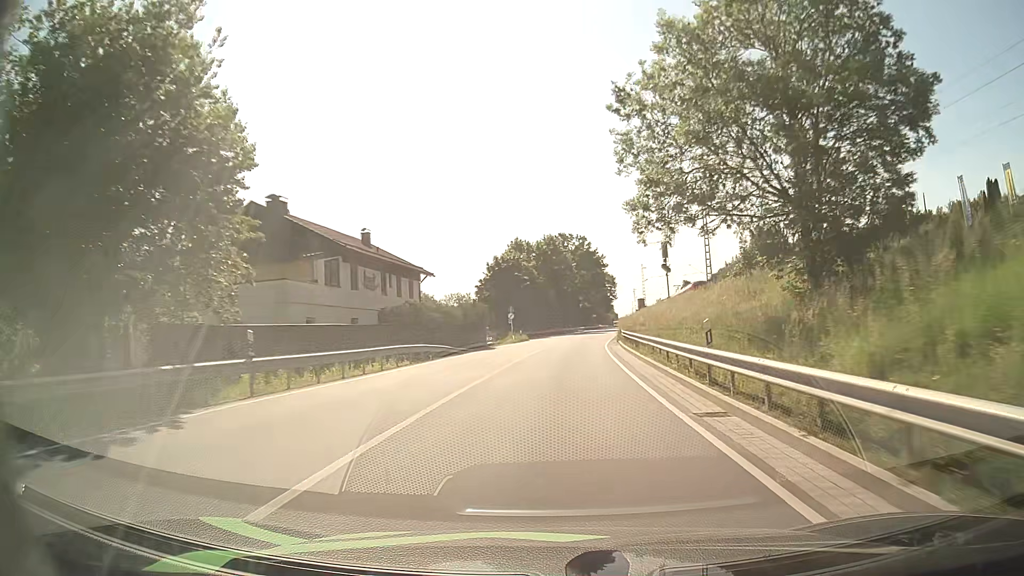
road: primary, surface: asphalt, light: Day
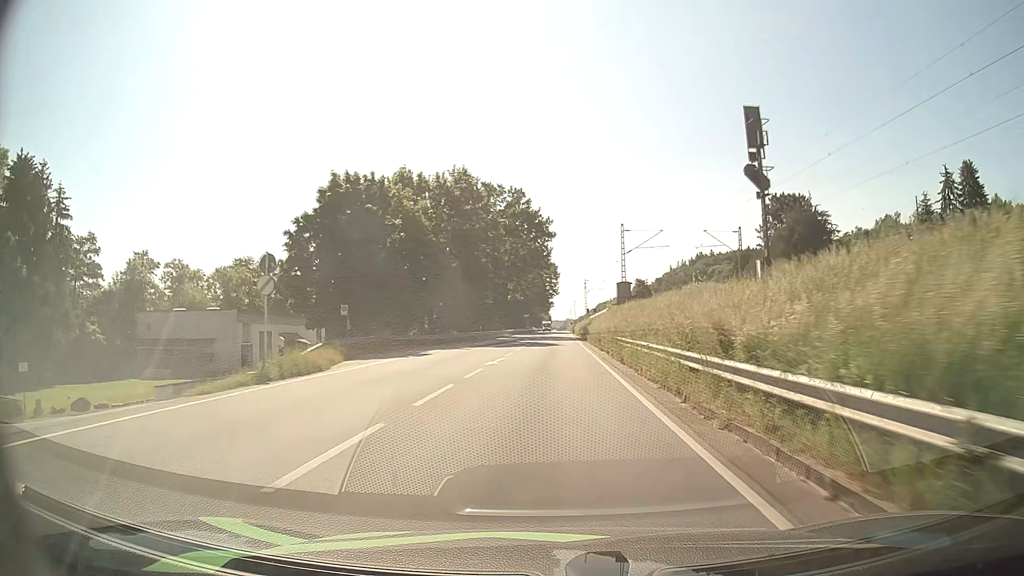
(+2.4, +47.6) m; +6°
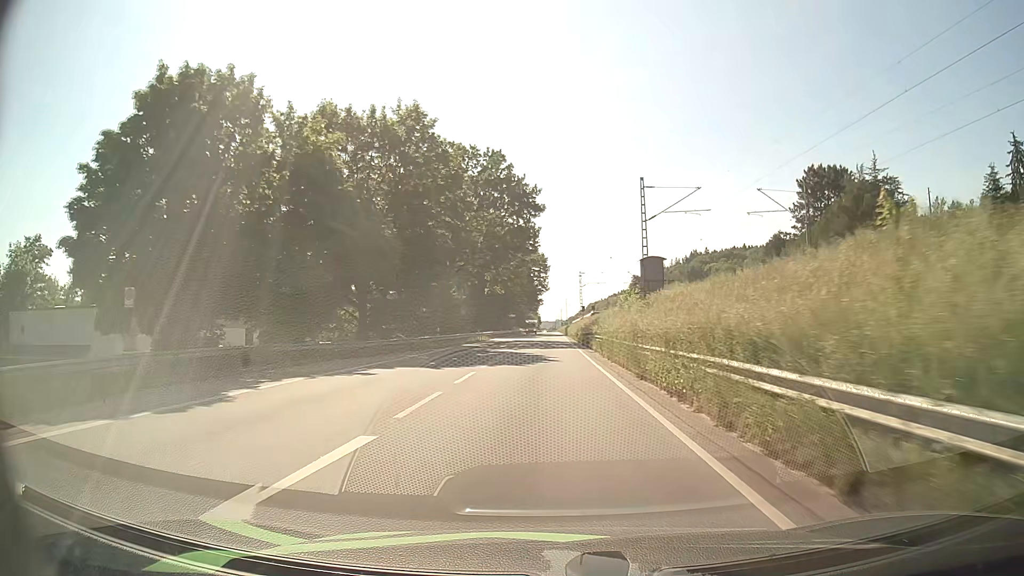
(+0.2, +19.4) m; +1°
(0, +10) (0, +20) (0, +30) (0, +40) (0, +50) (0, +60) (0, +70) (0, +80) (0, +90) (0, +100) m
